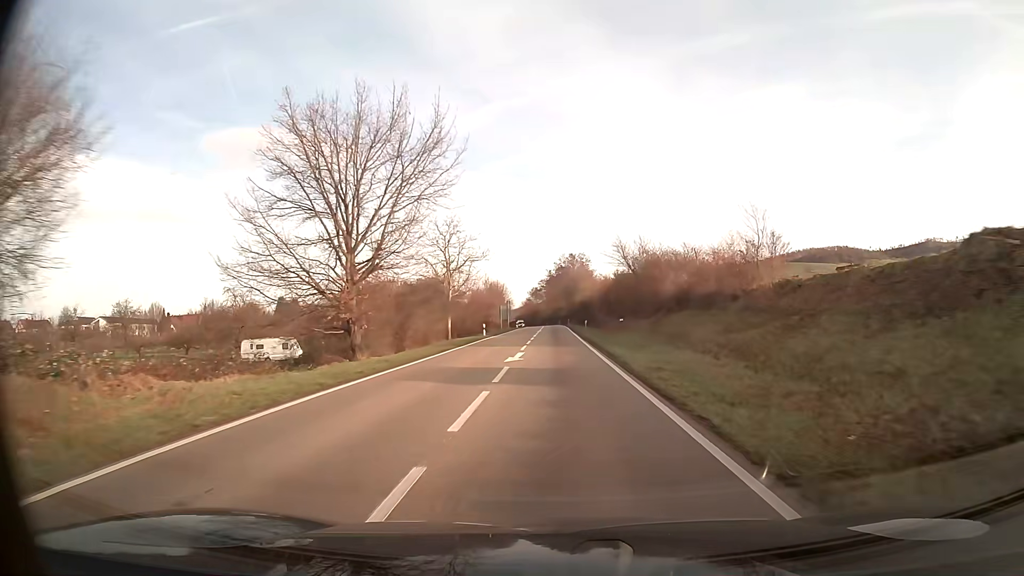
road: primary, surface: asphalt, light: Day
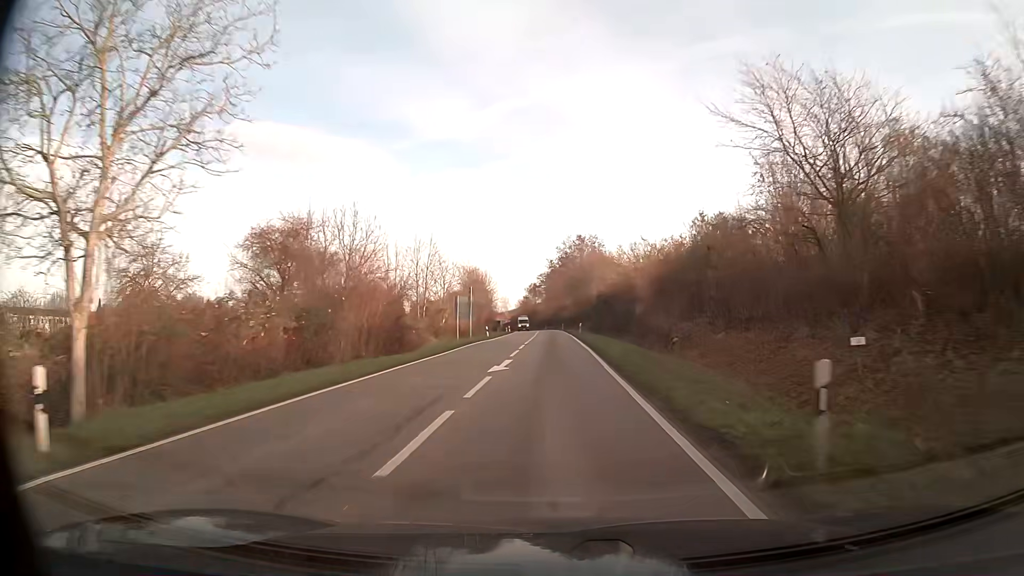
(-0.1, +45.6) m; 0°
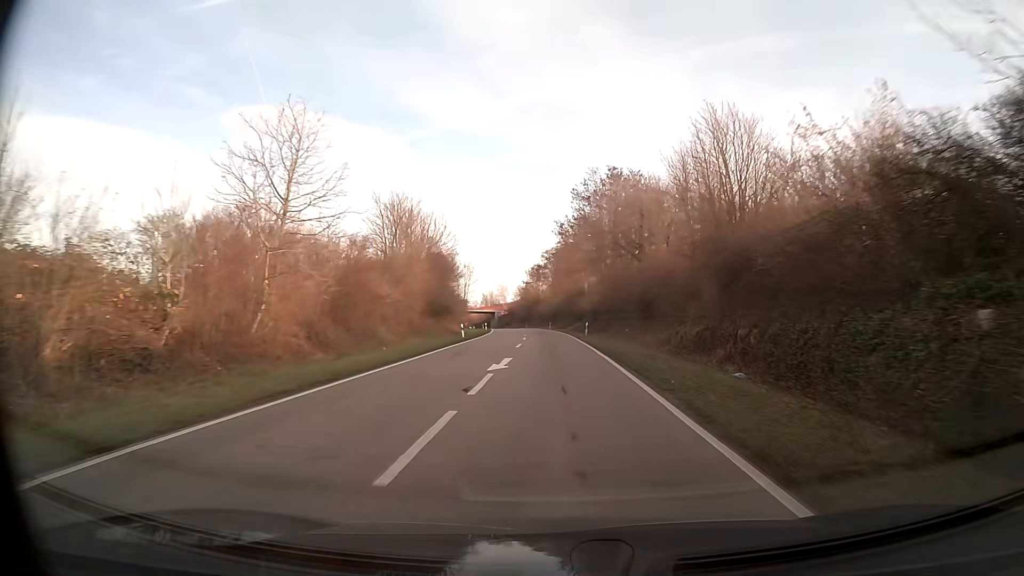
(-0.3, +60.8) m; -1°
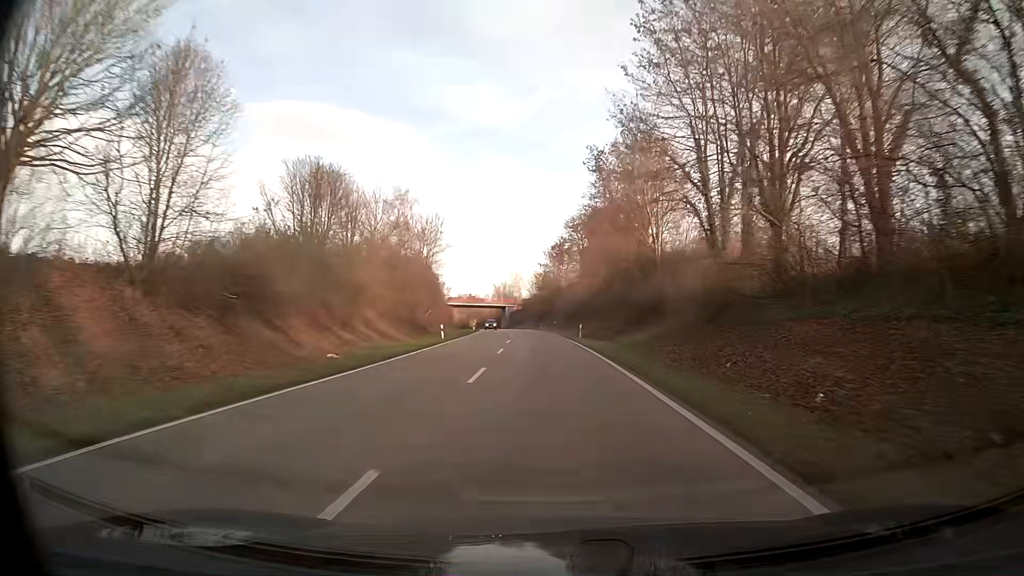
(-0.9, +52.0) m; -3°
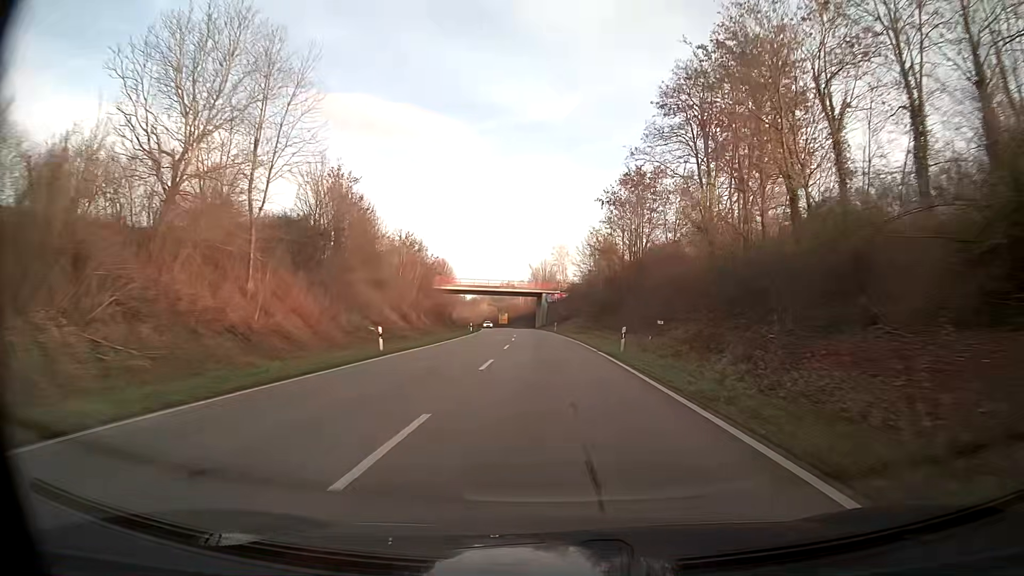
(-2.3, +69.1) m; -4°
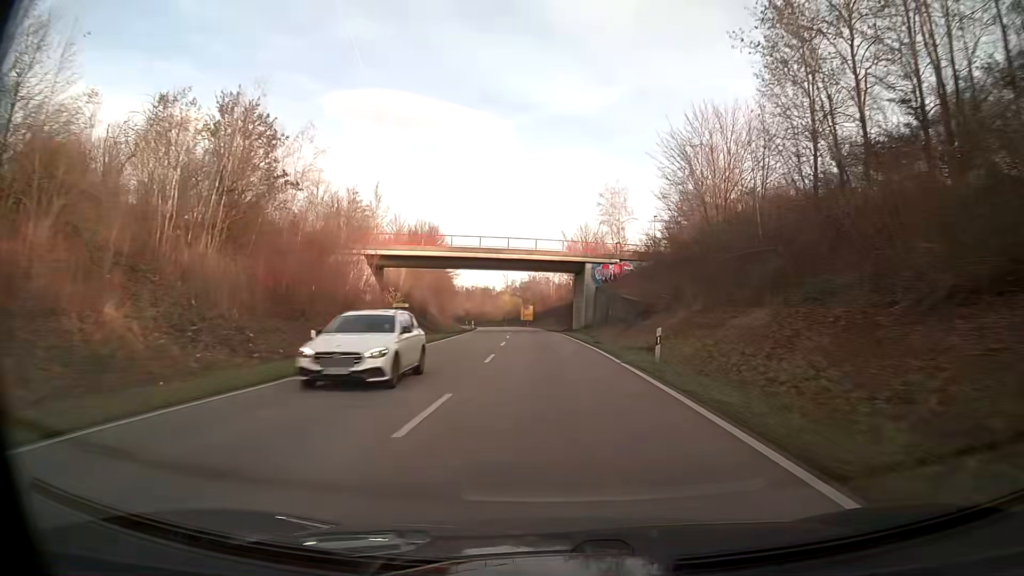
(-1.5, +58.2) m; -3°
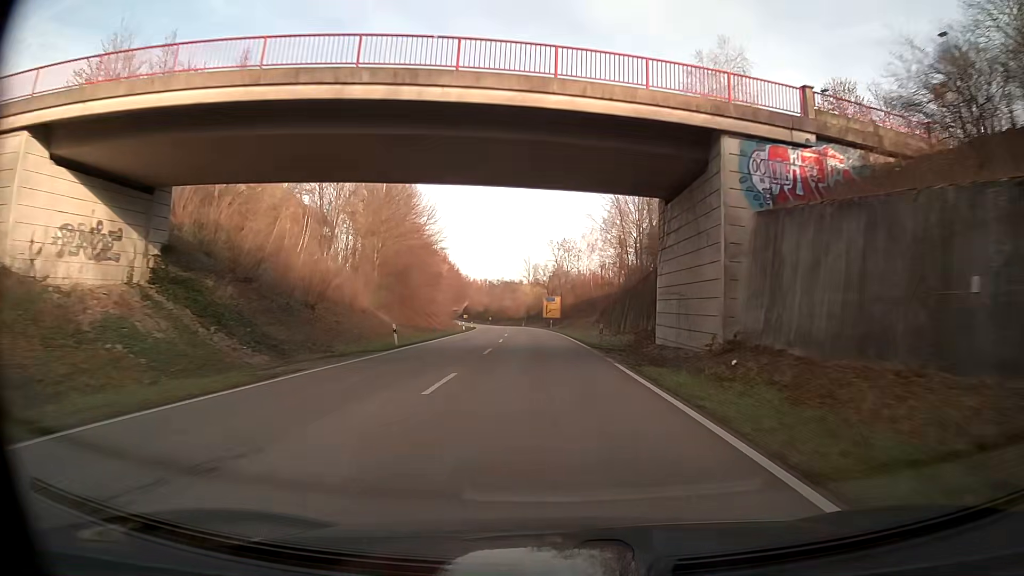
(-0.9, +44.2) m; -2°
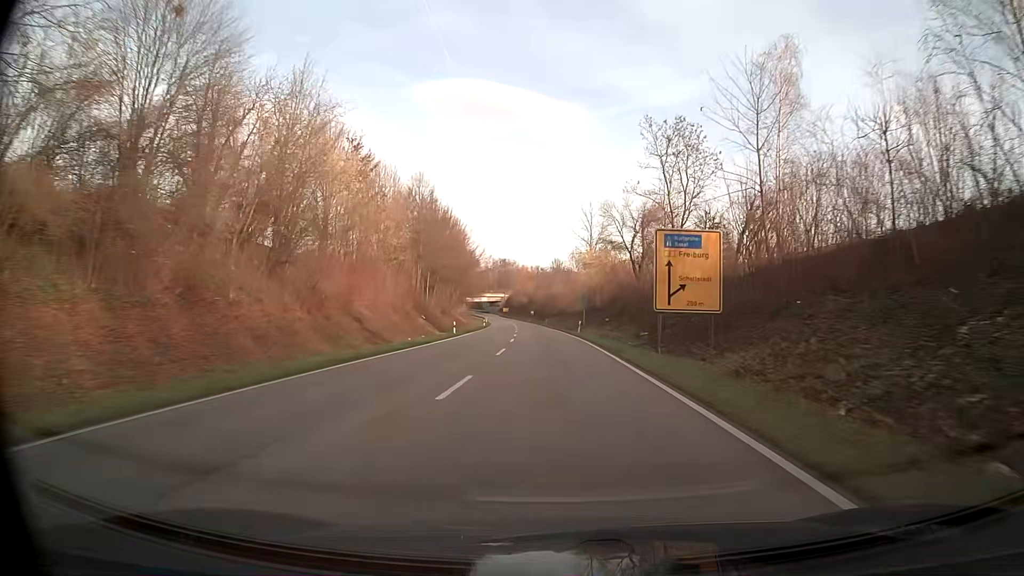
(-3.3, +73.1) m; -6°
(0, +10) (0, +20) (0, +30) (-1, +40) (-1, +50) (-1, +60) (-2, +70) (-2, +80) (-3, +90) (-4, +100) m
